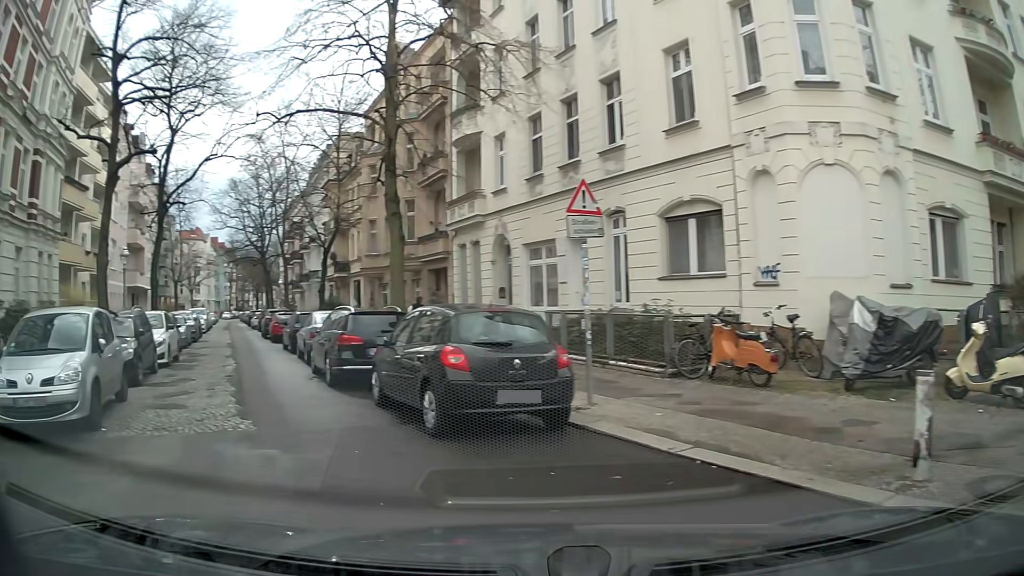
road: residential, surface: asphalt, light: Day
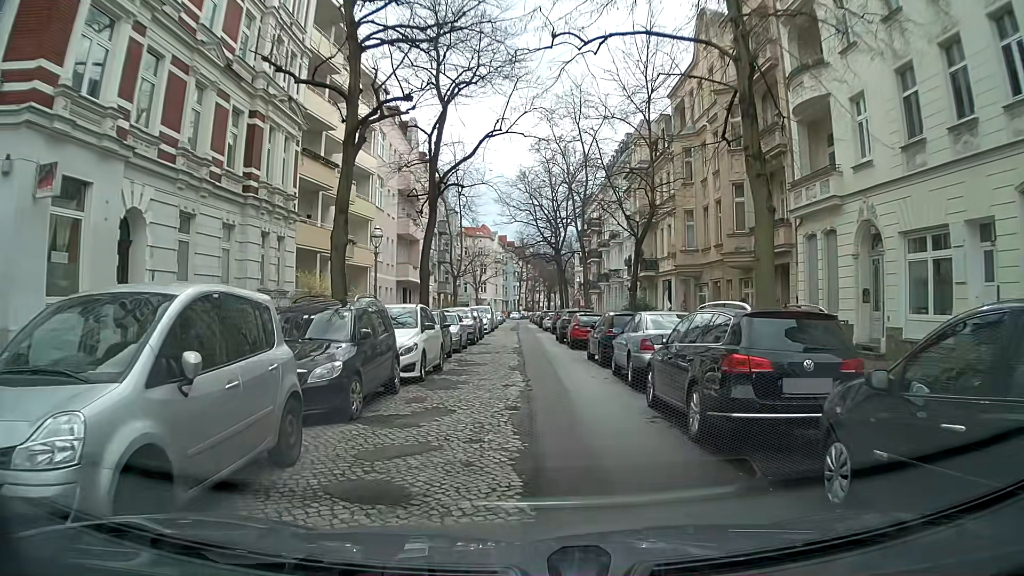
(-1.7, +5.5) m; -27°
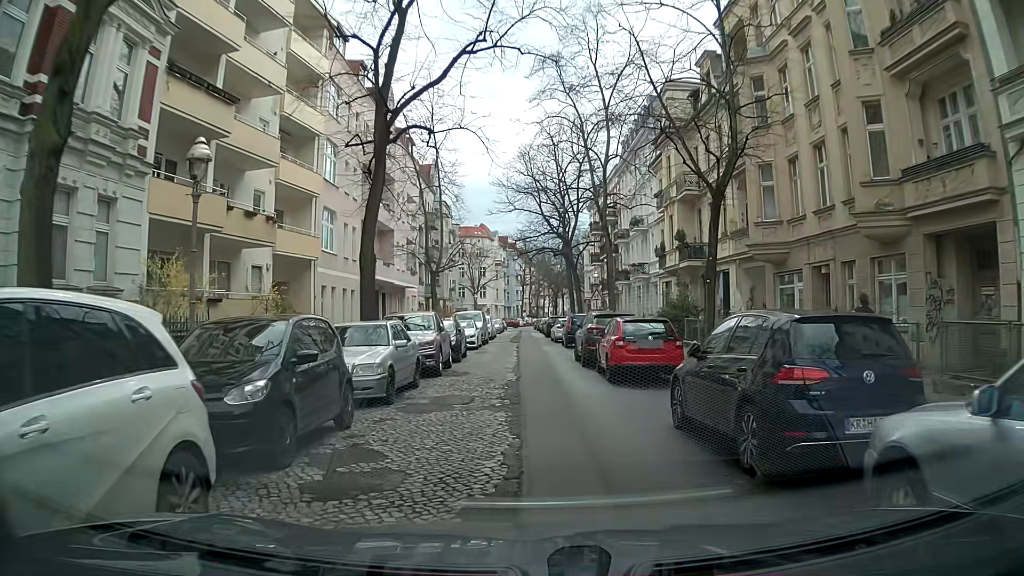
(+0.3, +12.3) m; +1°
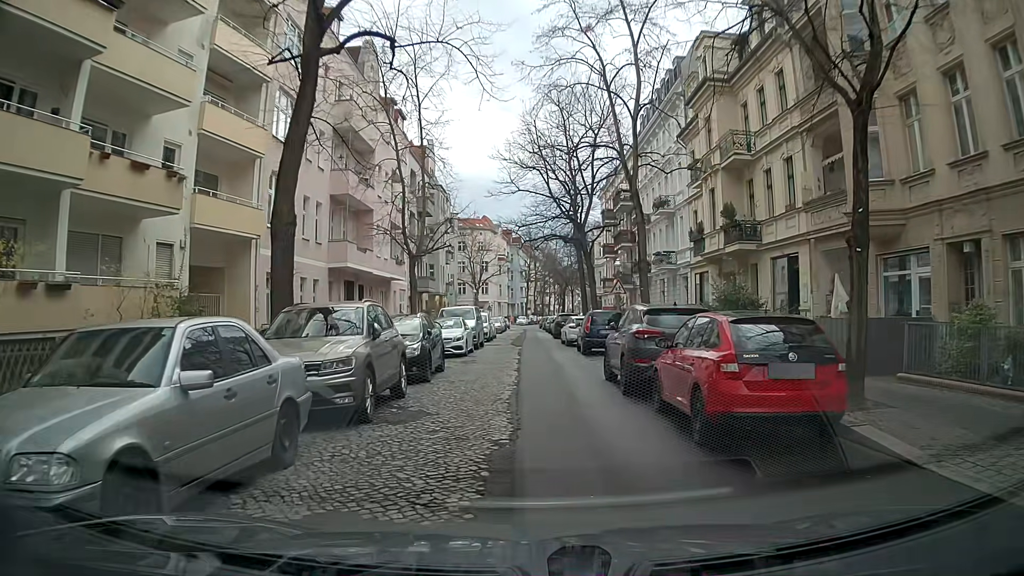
(0.0, +7.8) m; 0°
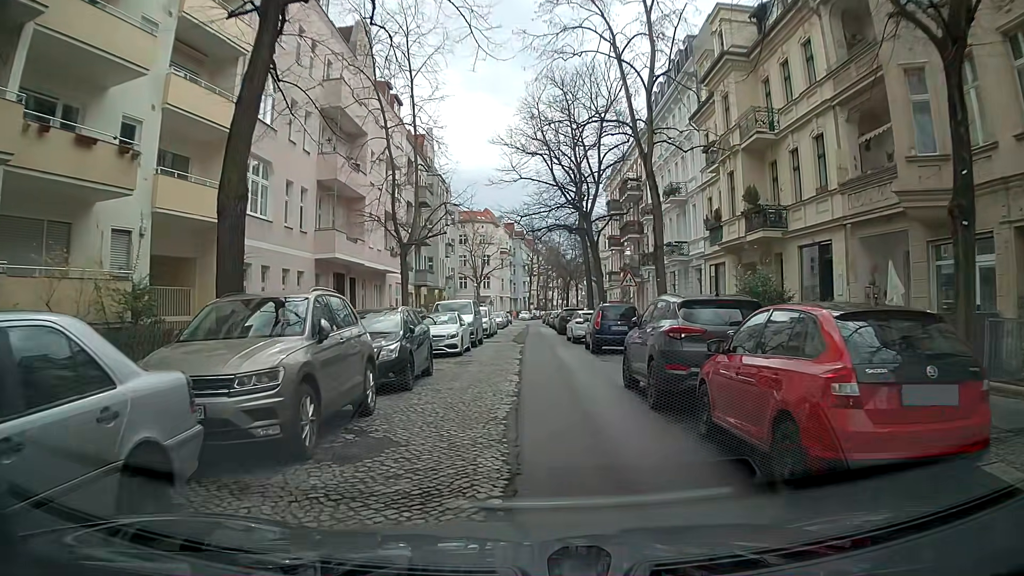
(0.0, +2.6) m; -1°
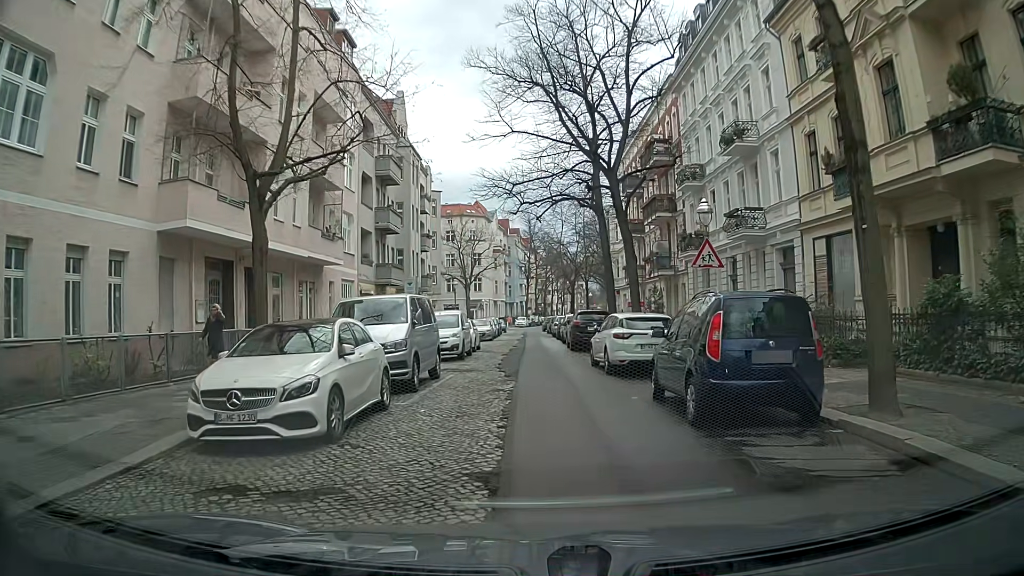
(+0.1, +14.0) m; -1°
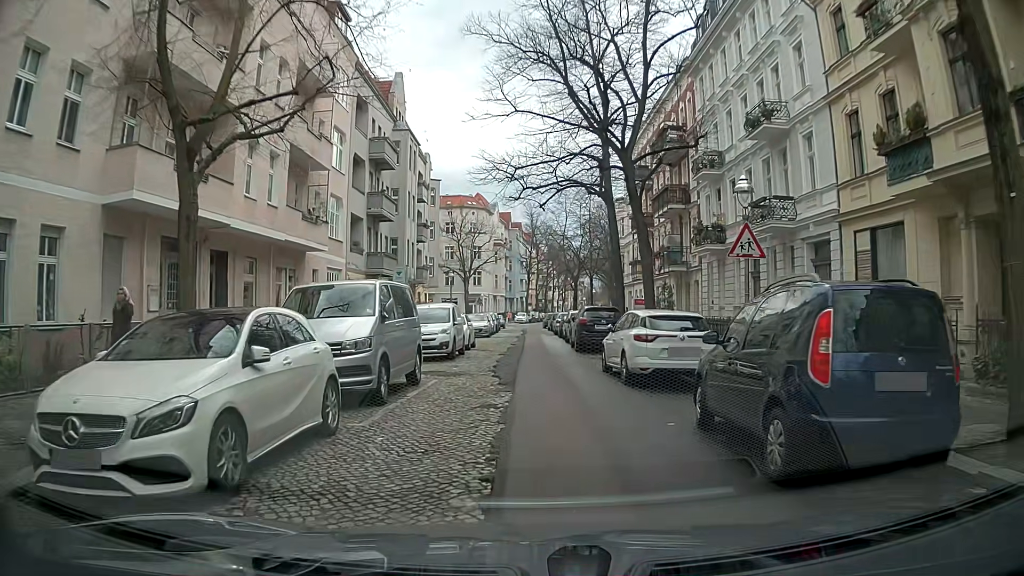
(0.0, +2.9) m; 0°
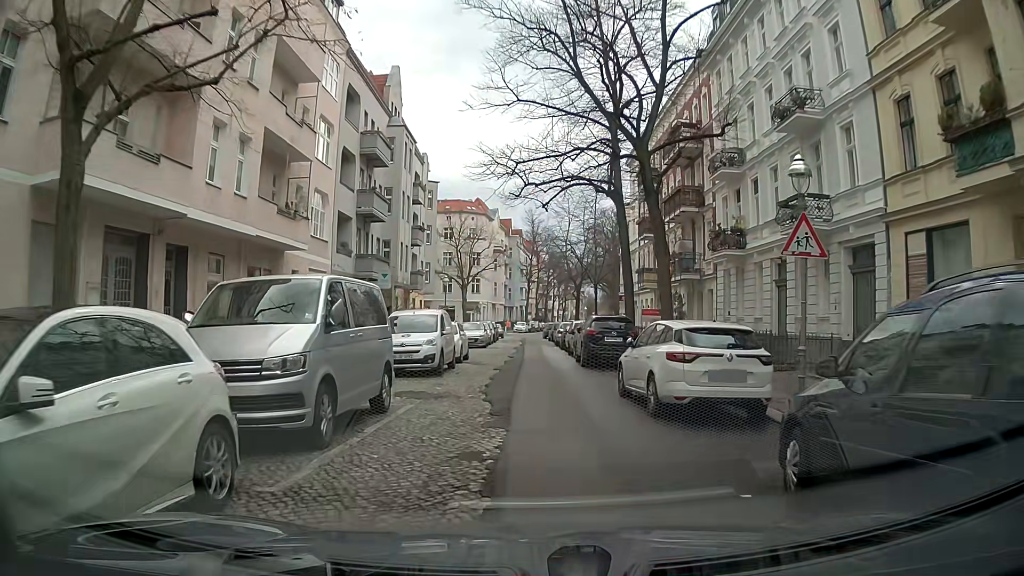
(0.0, +3.0) m; +1°
